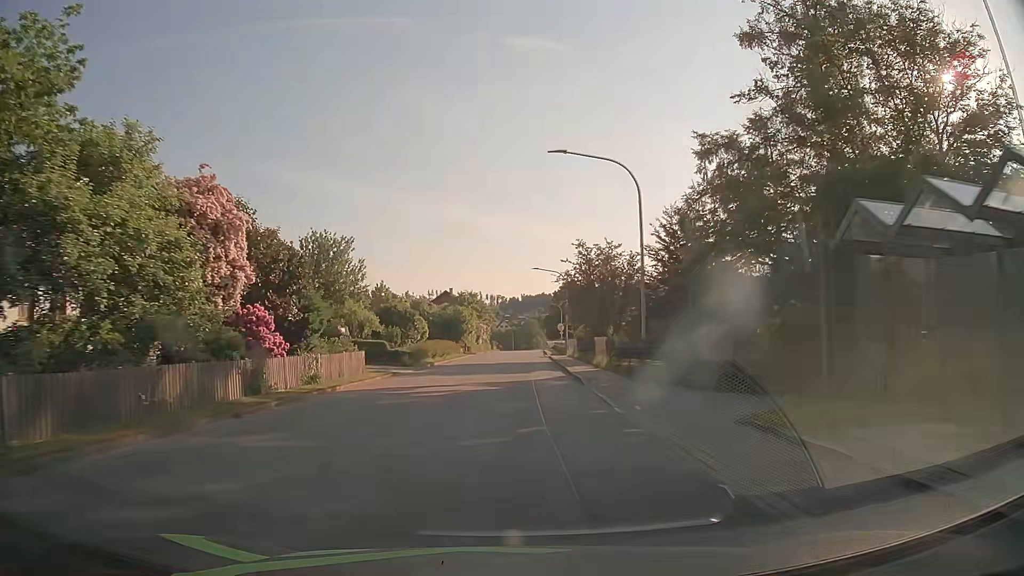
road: tertiary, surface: asphalt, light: Day
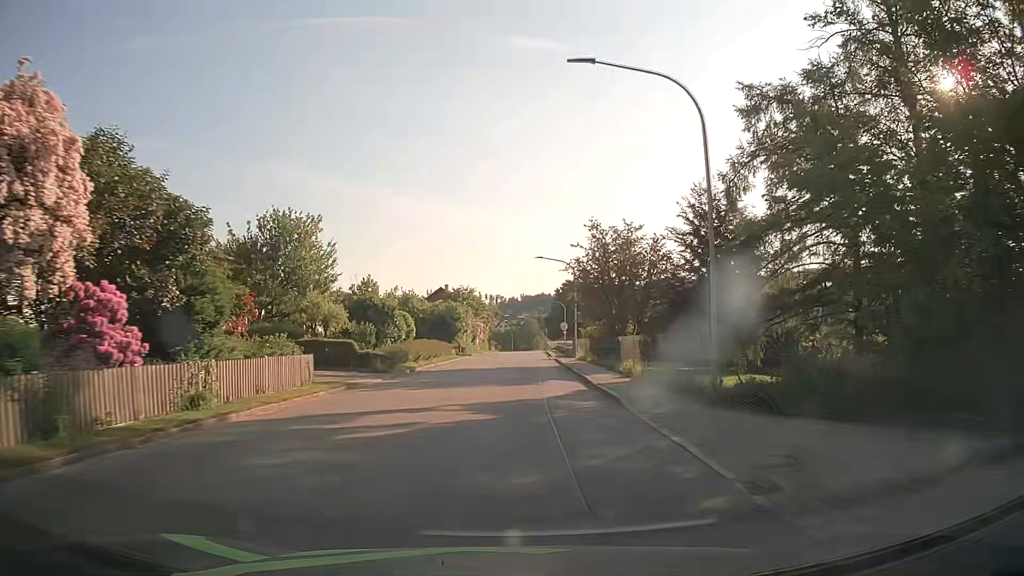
(0.0, +7.6) m; 0°
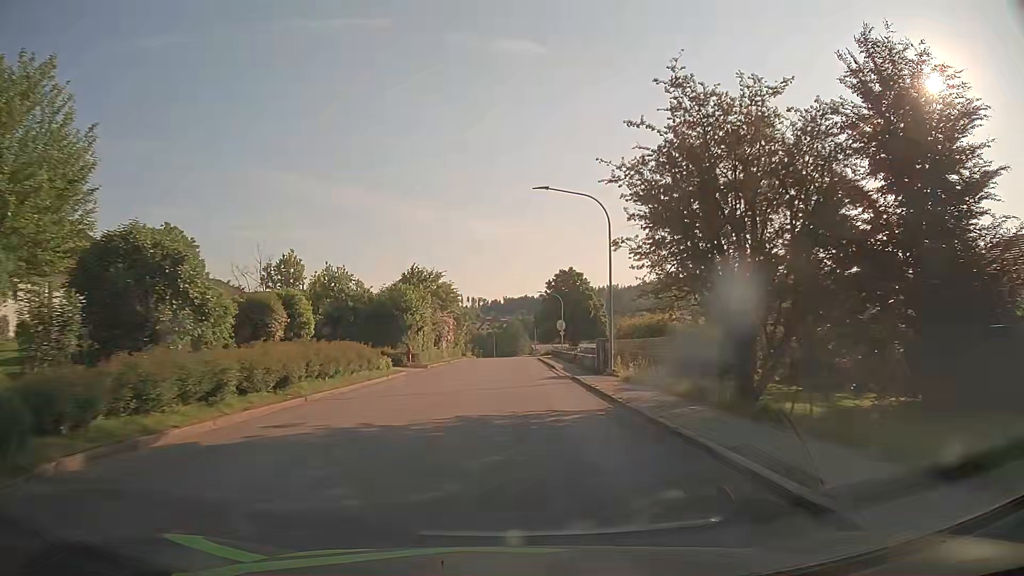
(+0.3, +22.8) m; +1°
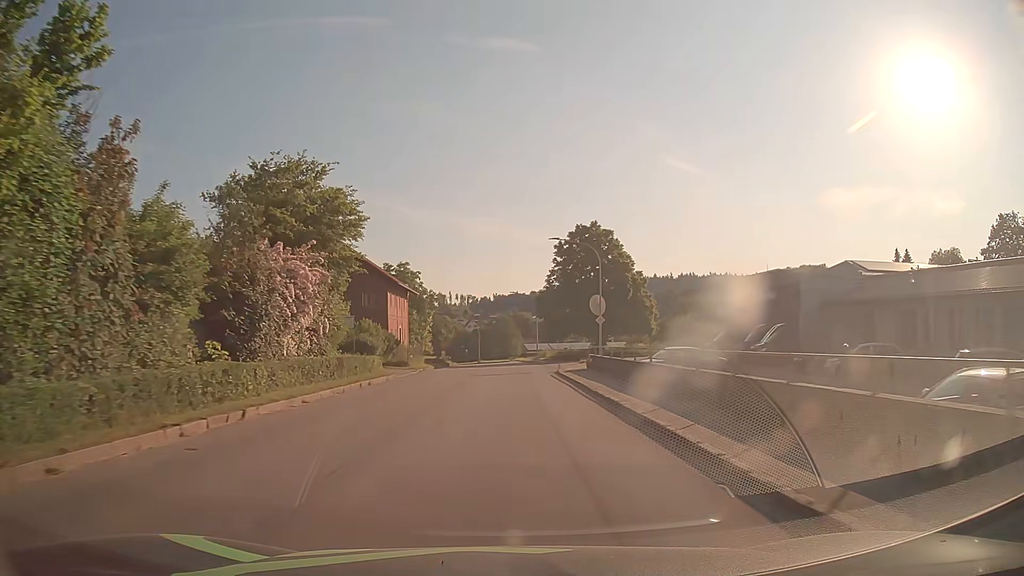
(+0.4, +38.0) m; +1°
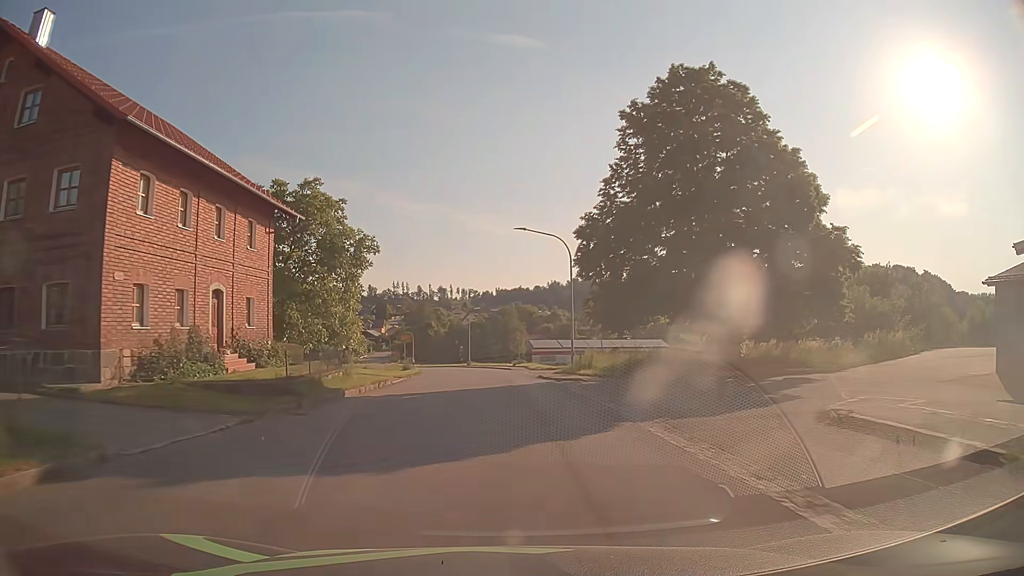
(+0.1, +38.3) m; -1°
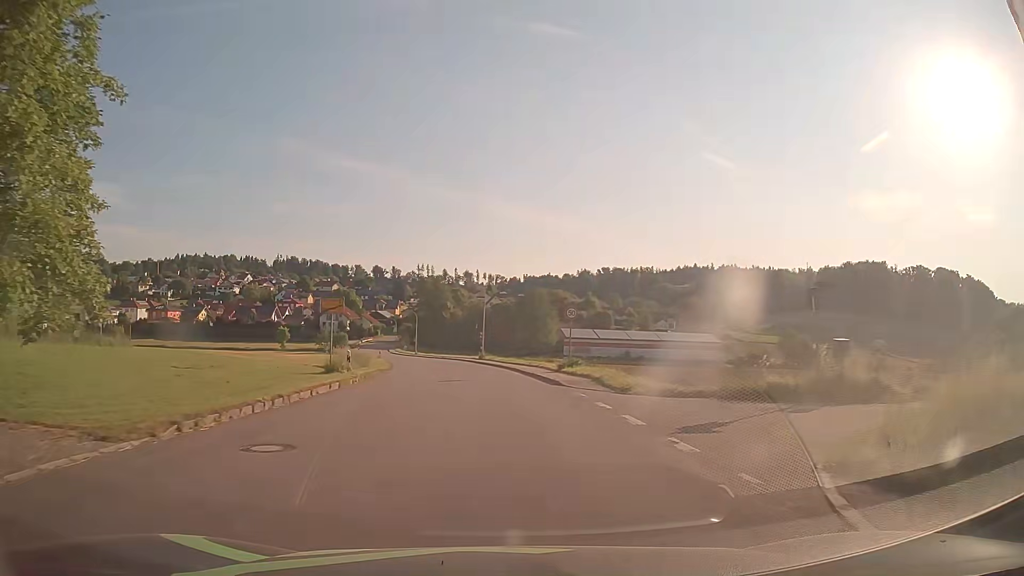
(-0.3, +30.8) m; -2°
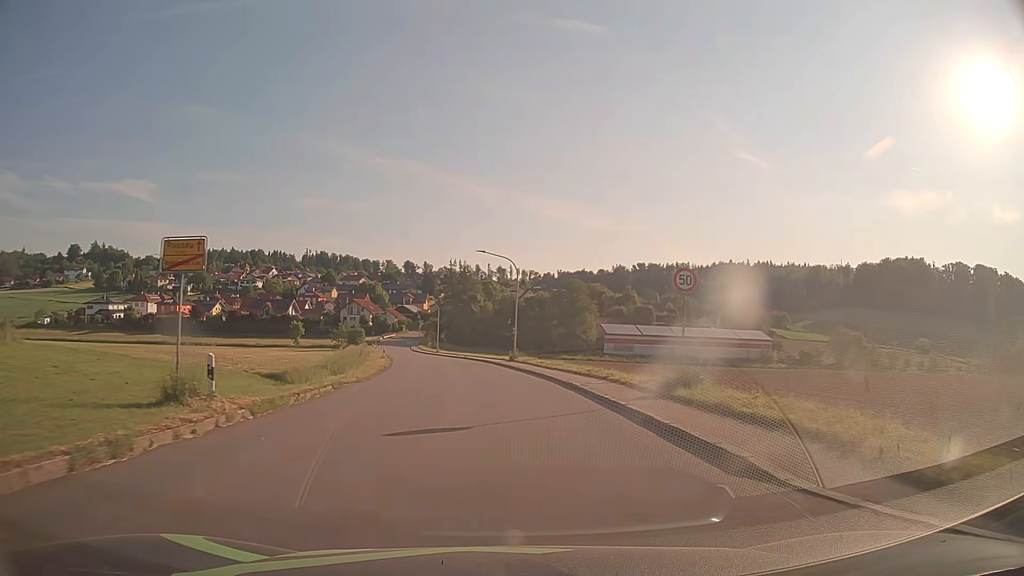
(-0.4, +15.5) m; -3°
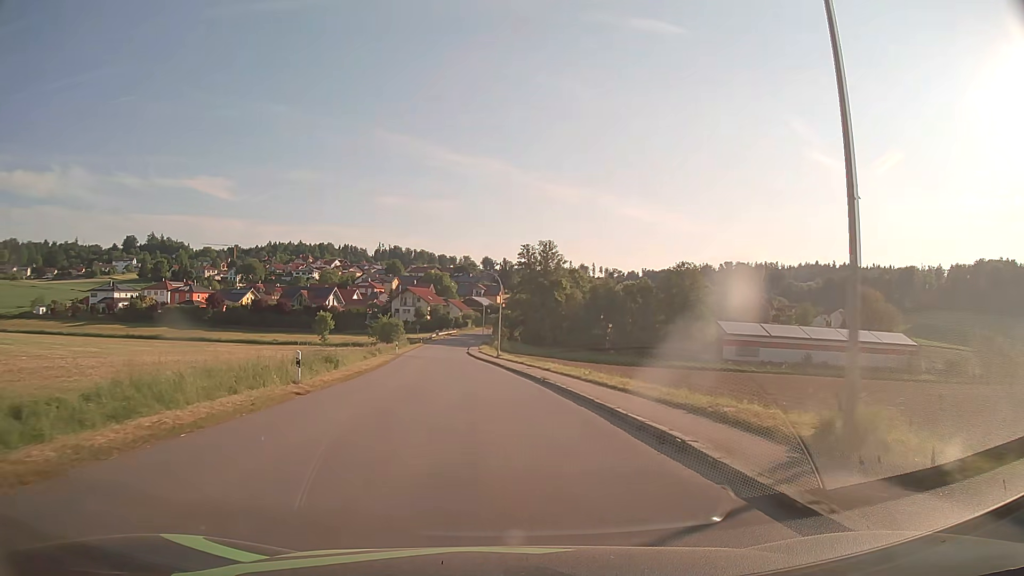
(-2.2, +38.5) m; -7°
(0, +10) (-1, +20) (-1, +30) (-2, +40) (-3, +50) (-4, +60) (-5, +70) (-6, +80) (-7, +90) (-7, +100) m
